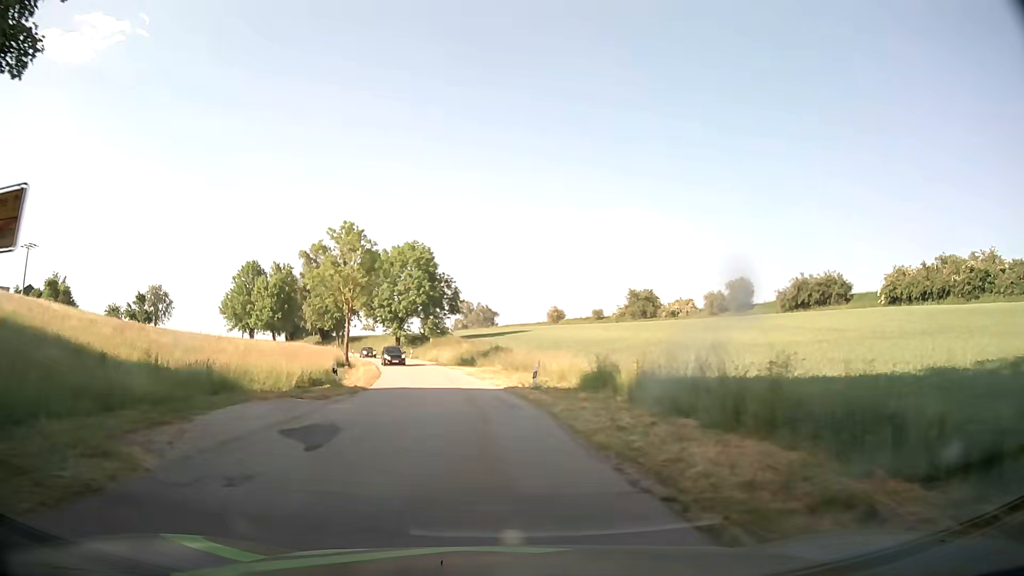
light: Day
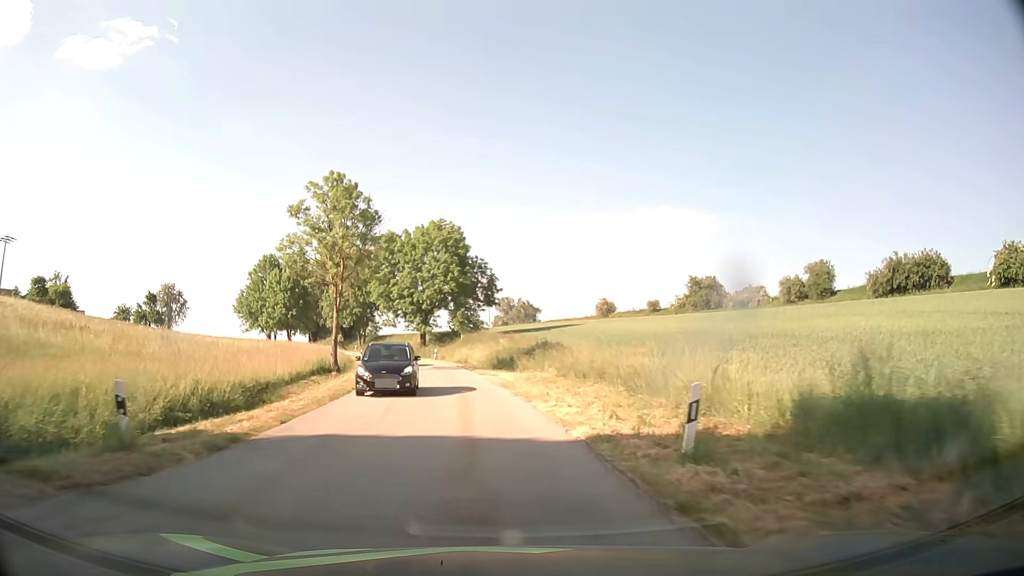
(-0.5, +16.8) m; -3°
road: tertiary
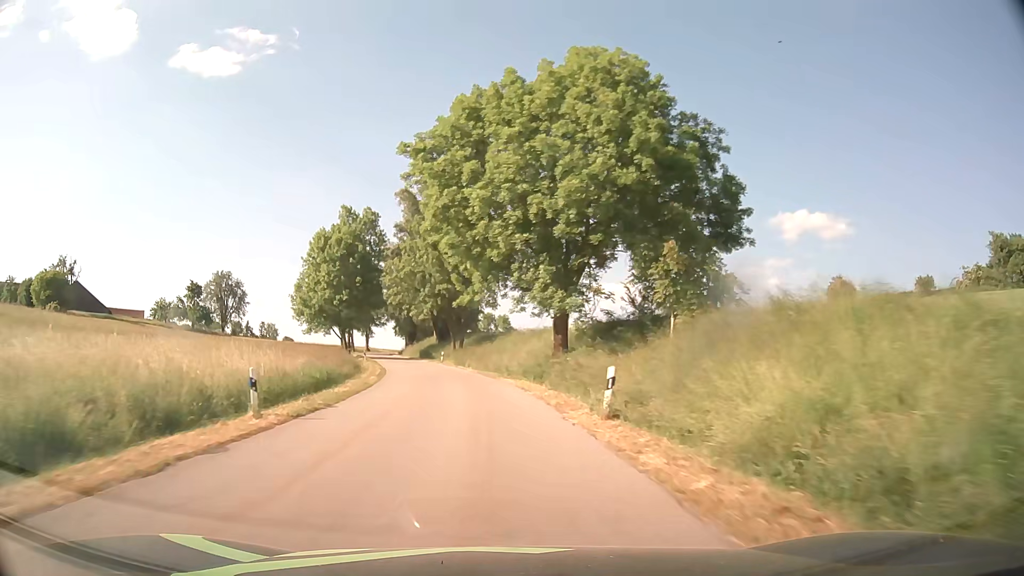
(-5.8, +51.8) m; -12°
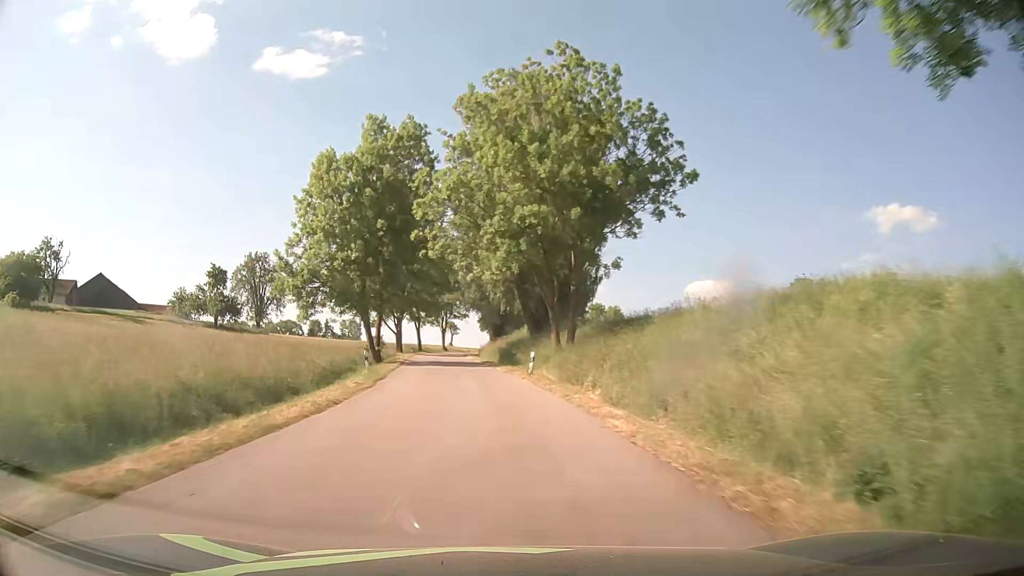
(-2.6, +34.1) m; -9°
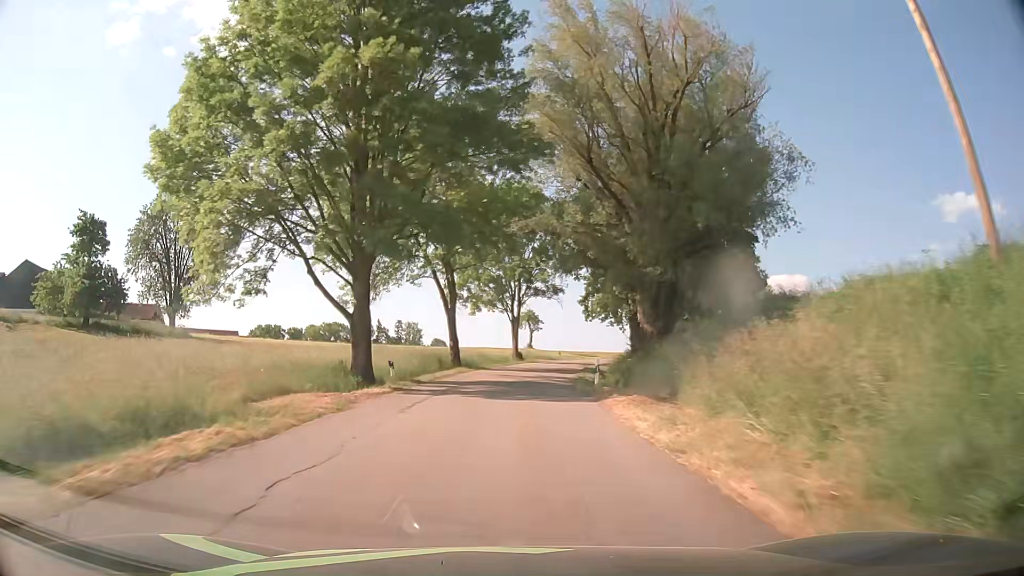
(-4.7, +57.3) m; -6°
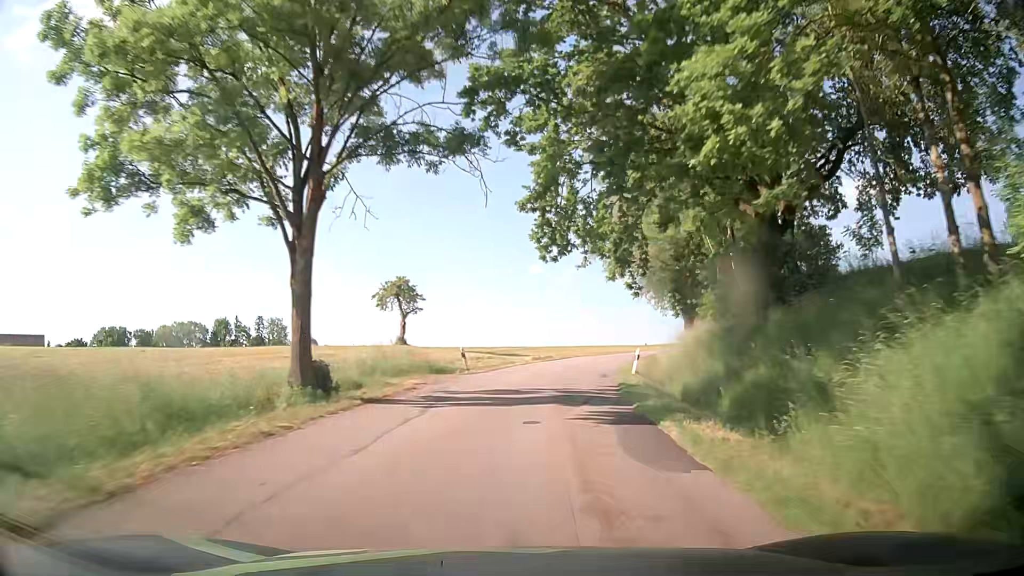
(+2.0, +44.1) m; +8°
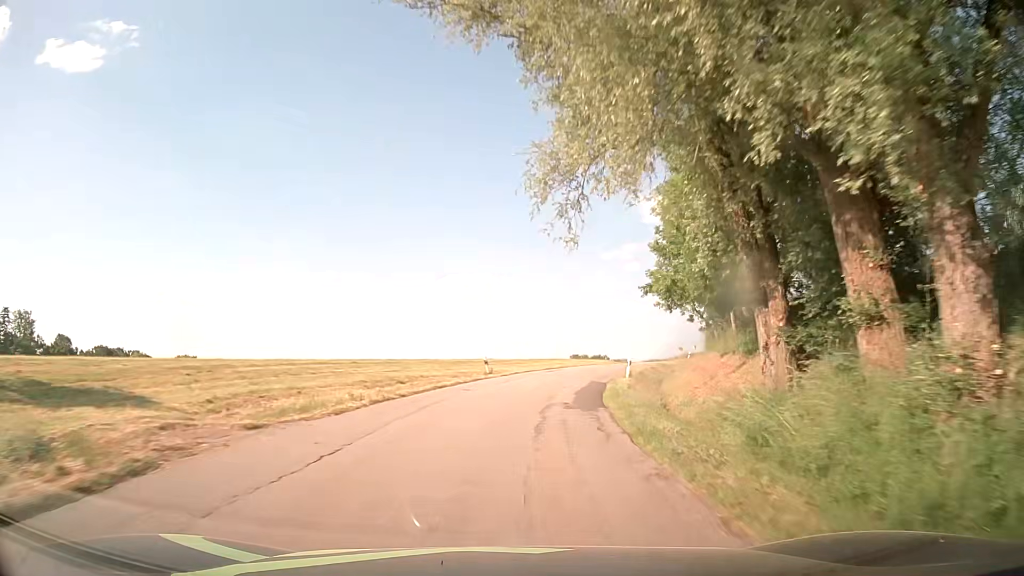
(+6.3, +42.0) m; +18°
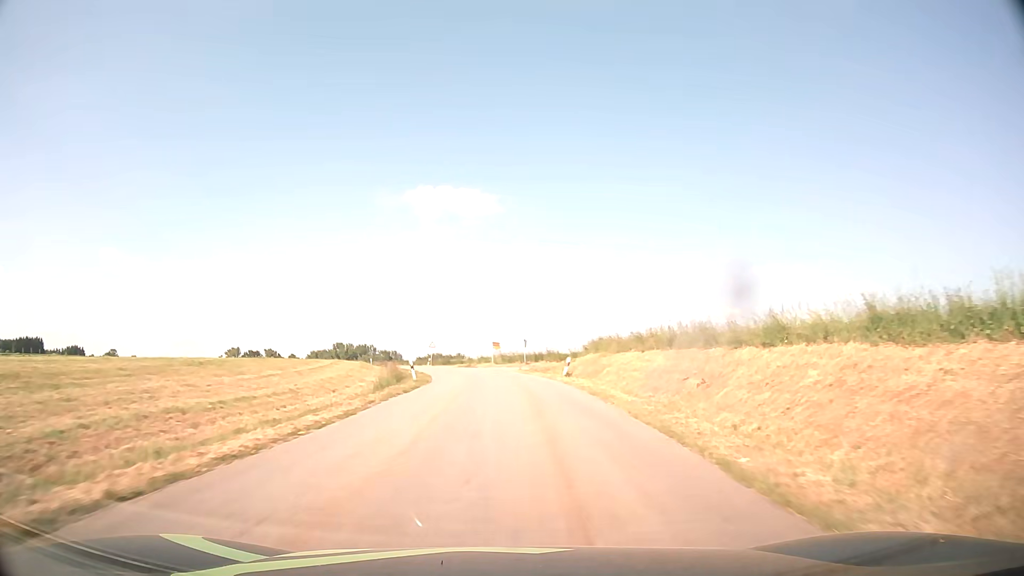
(+9.2, +50.7) m; +20°
(0, +10) (0, +20) (0, +30) (-1, +40) (-2, +50) (-4, +60) (-7, +69) (-10, +79) (-13, +88) (-18, +97) m
